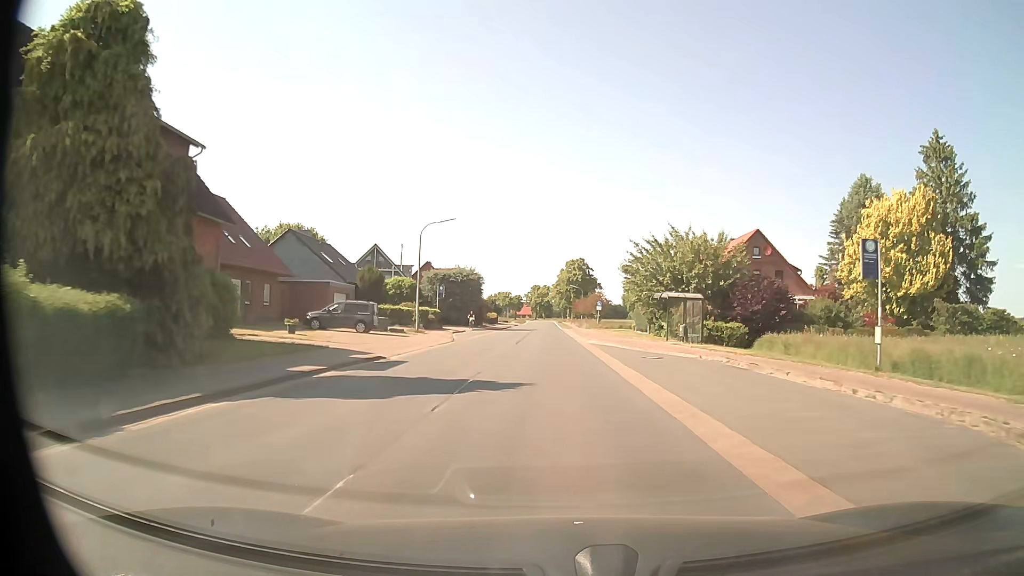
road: secondary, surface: asphalt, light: Day
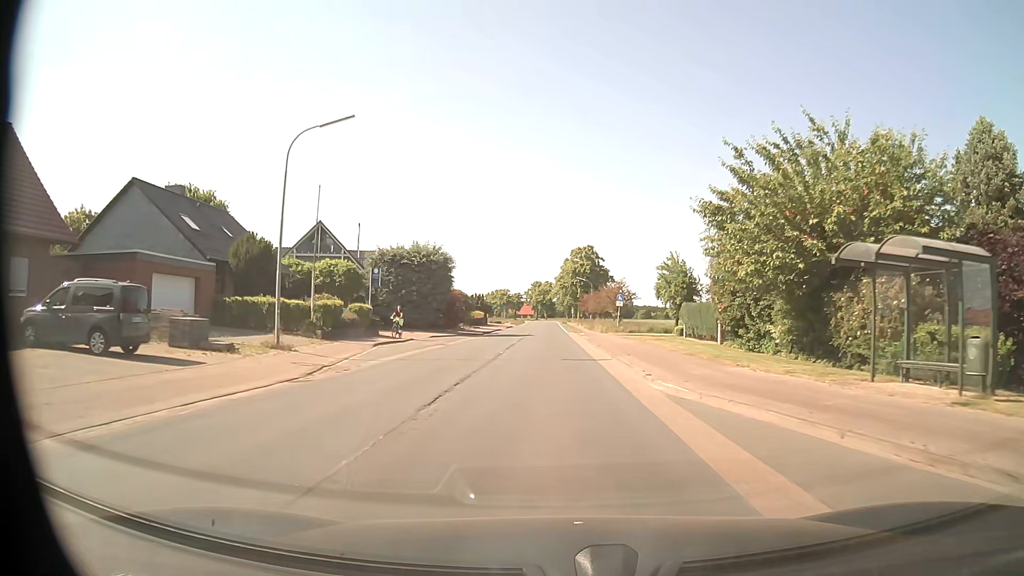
(0.0, +24.3) m; -1°
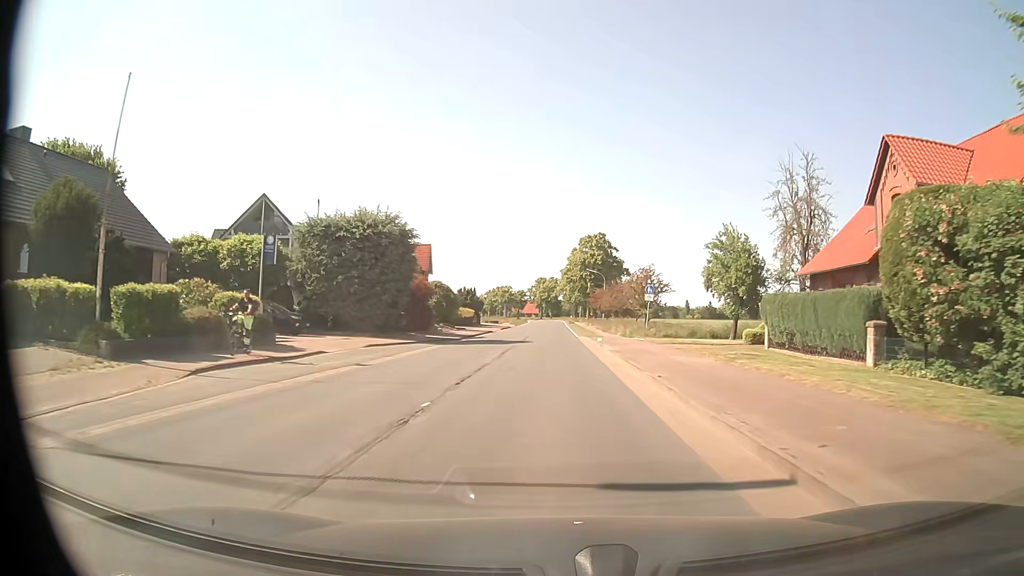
(0.0, +16.2) m; 0°
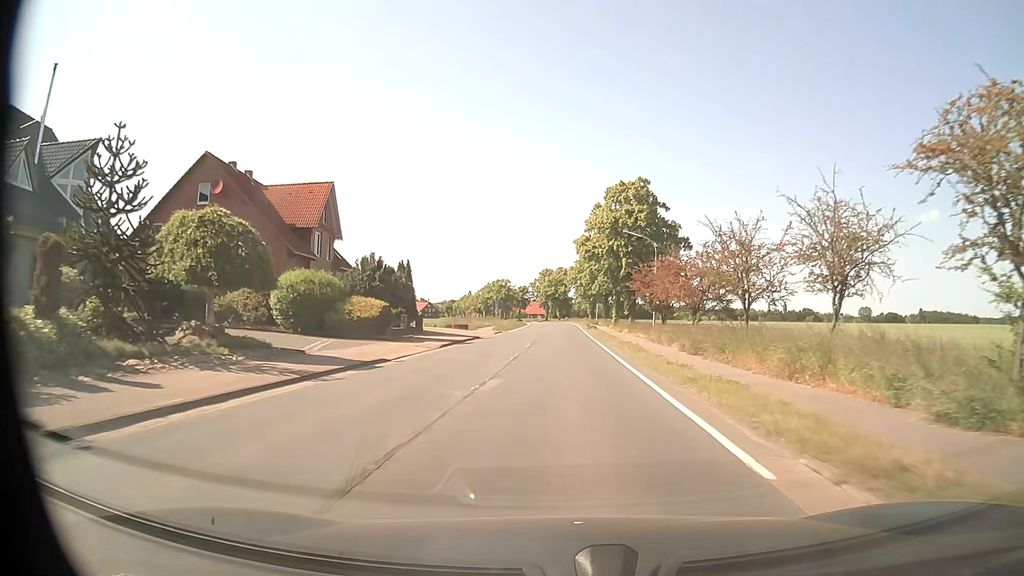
(-0.3, +40.5) m; -1°
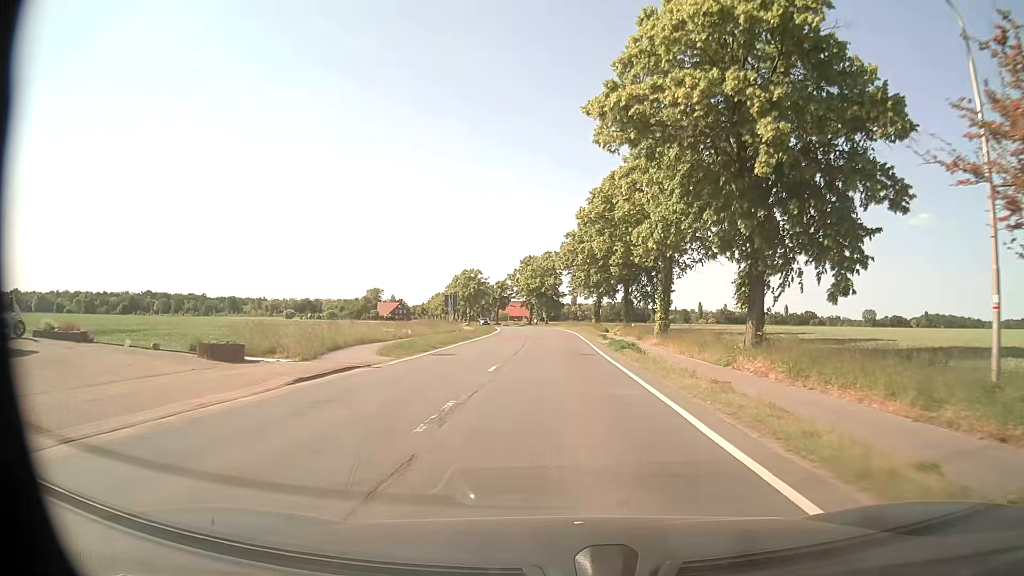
(+0.3, +40.4) m; +1°
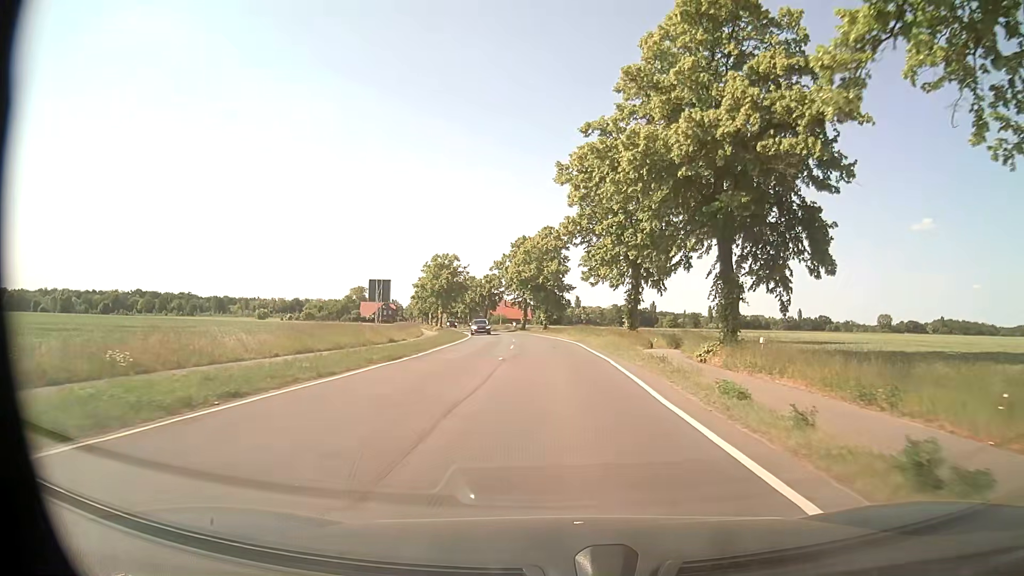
(0.0, +32.2) m; 0°
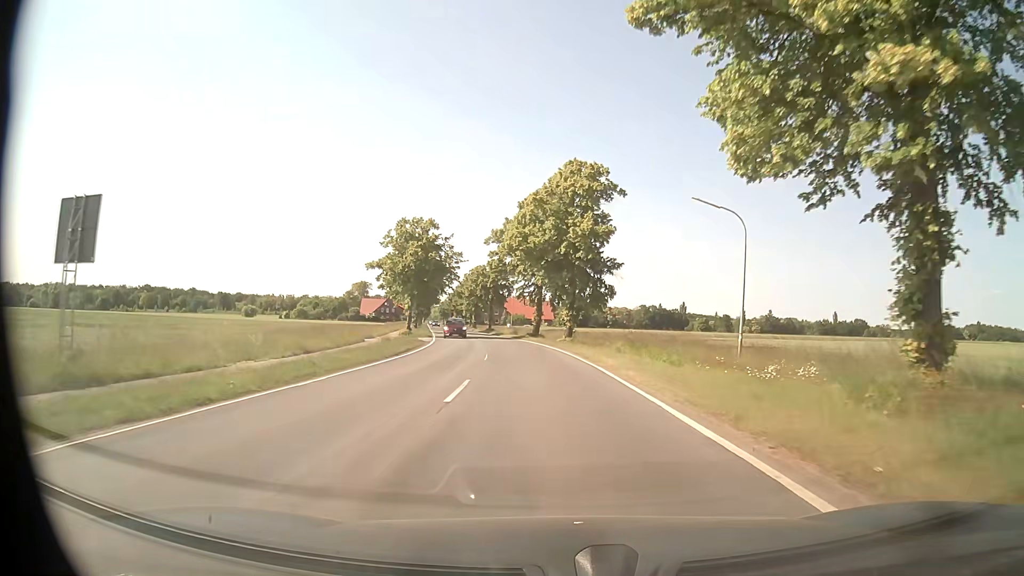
(-0.3, +32.2) m; -2°
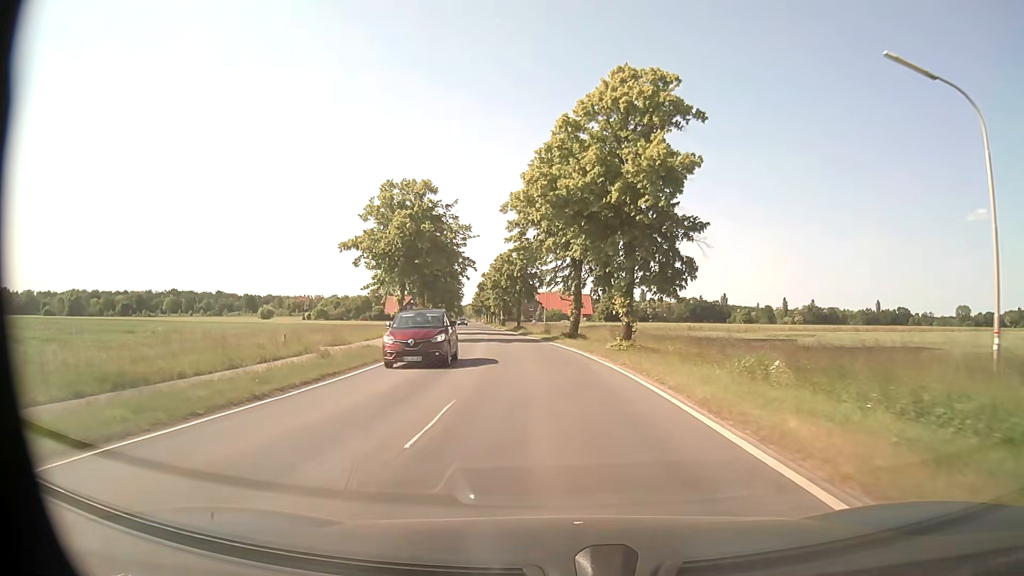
(-0.4, +16.2) m; -3°
(0, +10) (-1, +20) (-1, +30) (-2, +40) (-3, +50) (-5, +60) (-6, +70) (-7, +80) (-9, +89) (-10, +99) m
